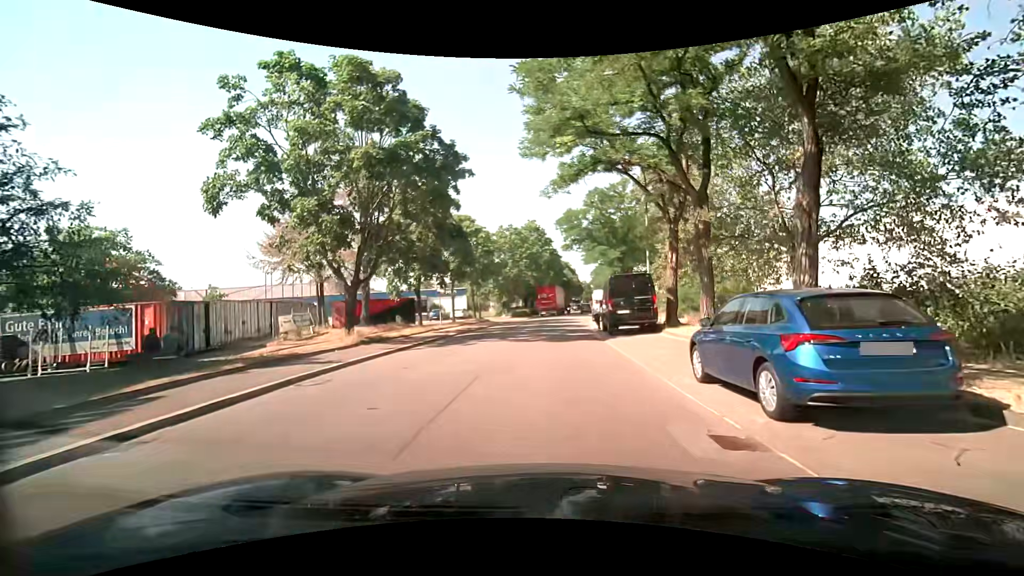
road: unclassified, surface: asphalt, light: Day
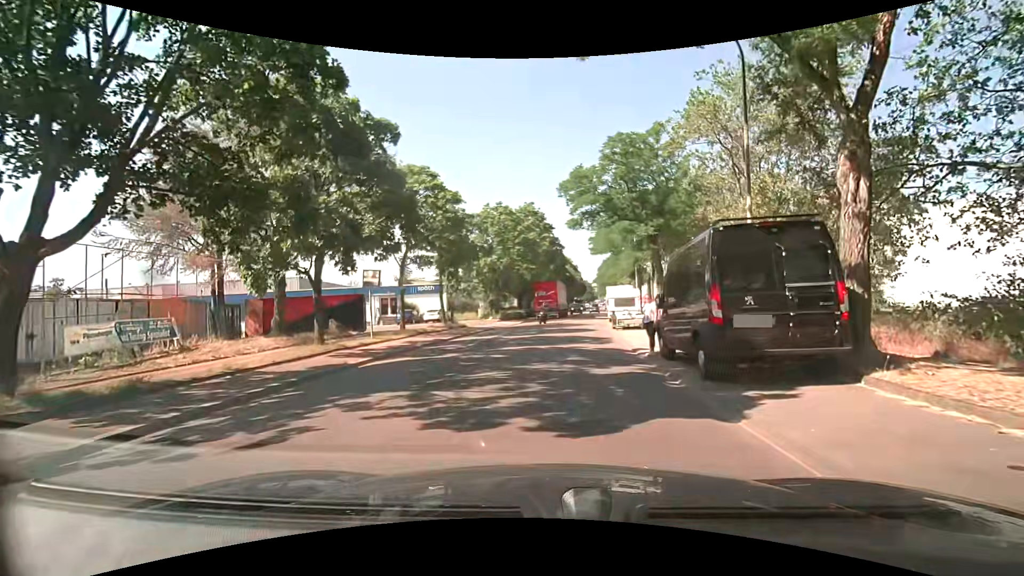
(-0.1, +13.3) m; 0°
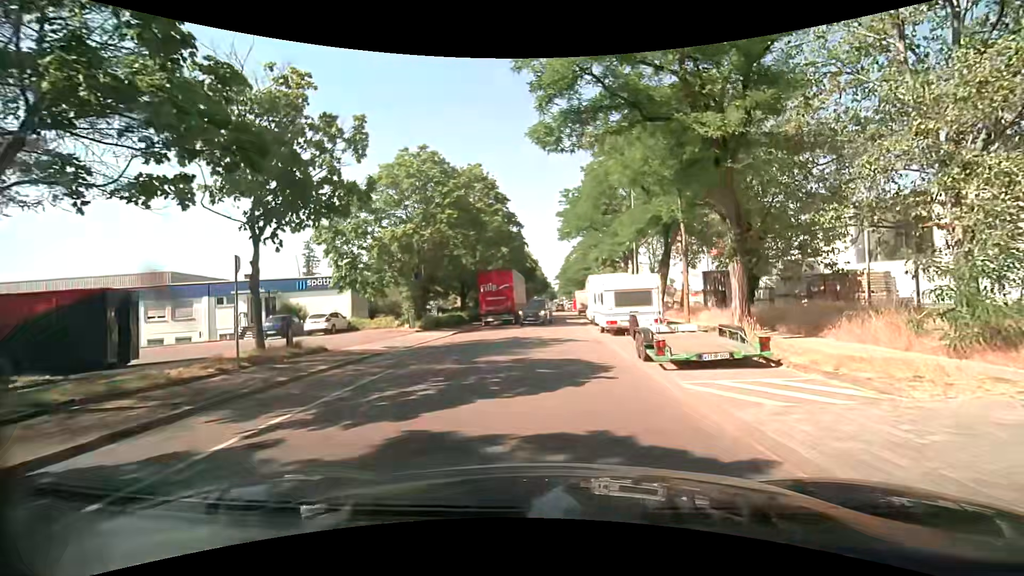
(+0.2, +17.1) m; +5°
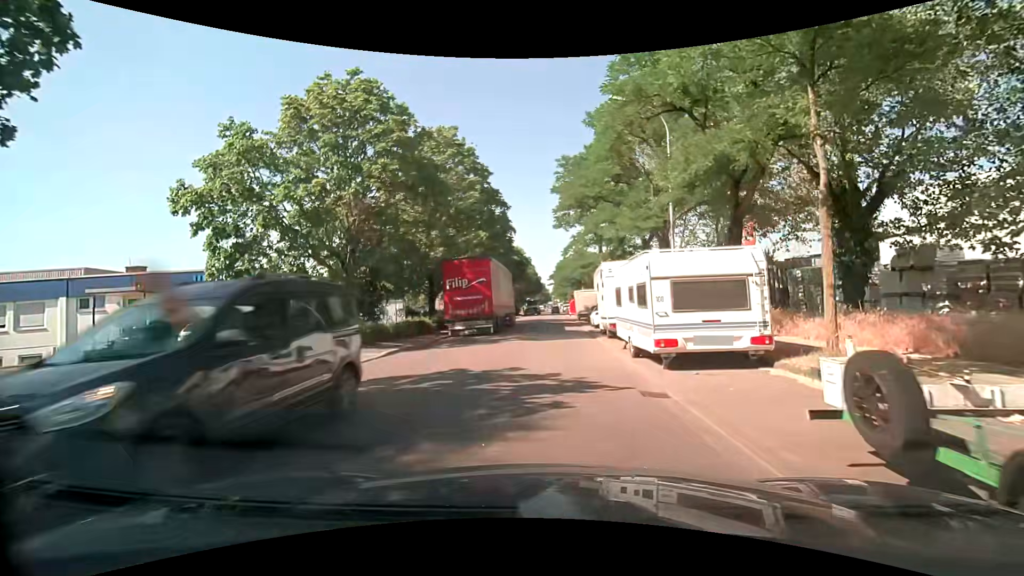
(0.0, +10.2) m; 0°
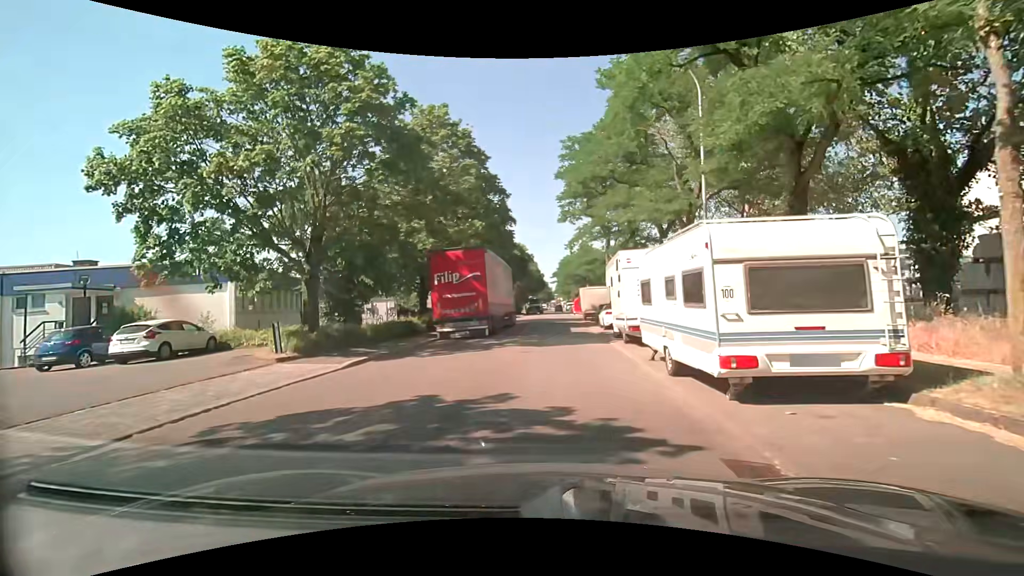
(0.0, +3.5) m; 0°
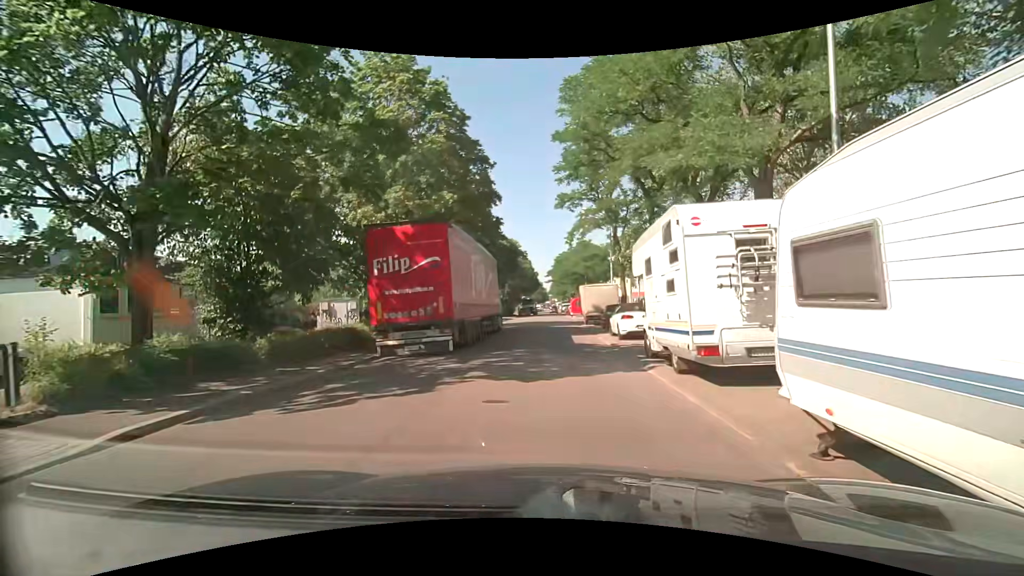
(0.0, +7.4) m; +1°
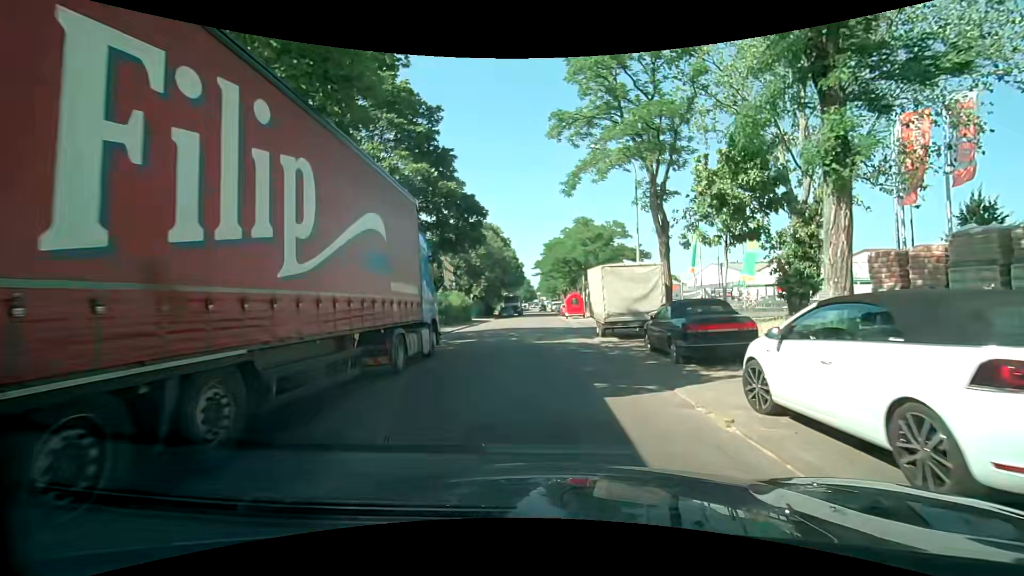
(+0.1, +16.0) m; 0°
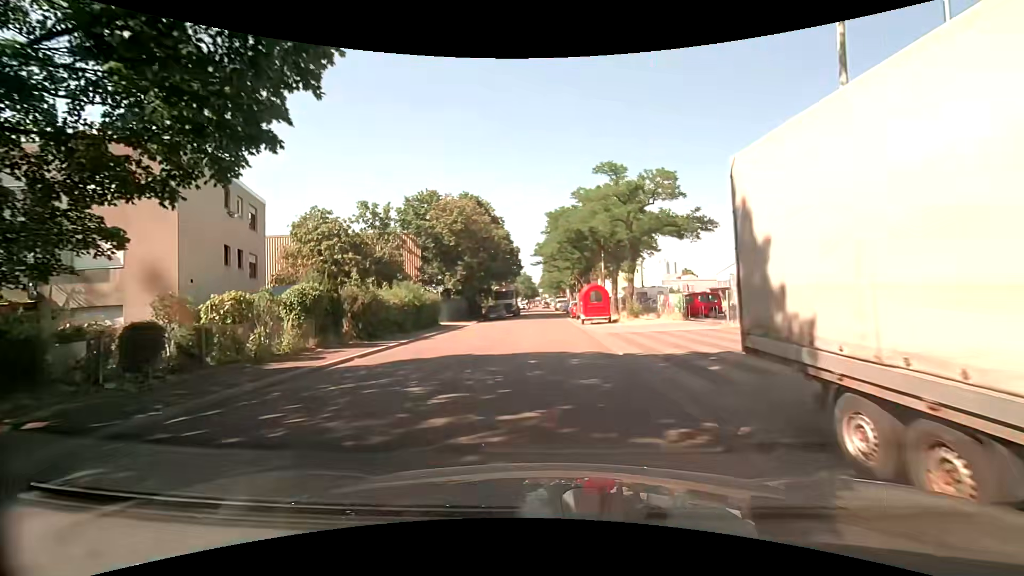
(+0.3, +17.2) m; +1°
(0, +10) (0, +20) (0, +30) (0, +40) (0, +50) (-1, +60) (-1, +70) (-1, +80) (-1, +90) (-1, +100) m
